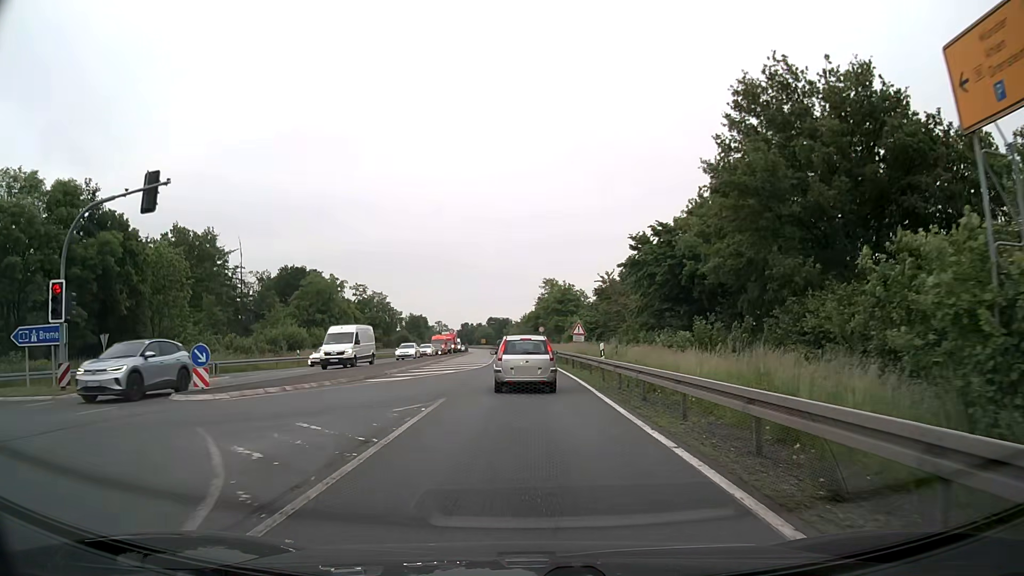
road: primary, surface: asphalt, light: Day
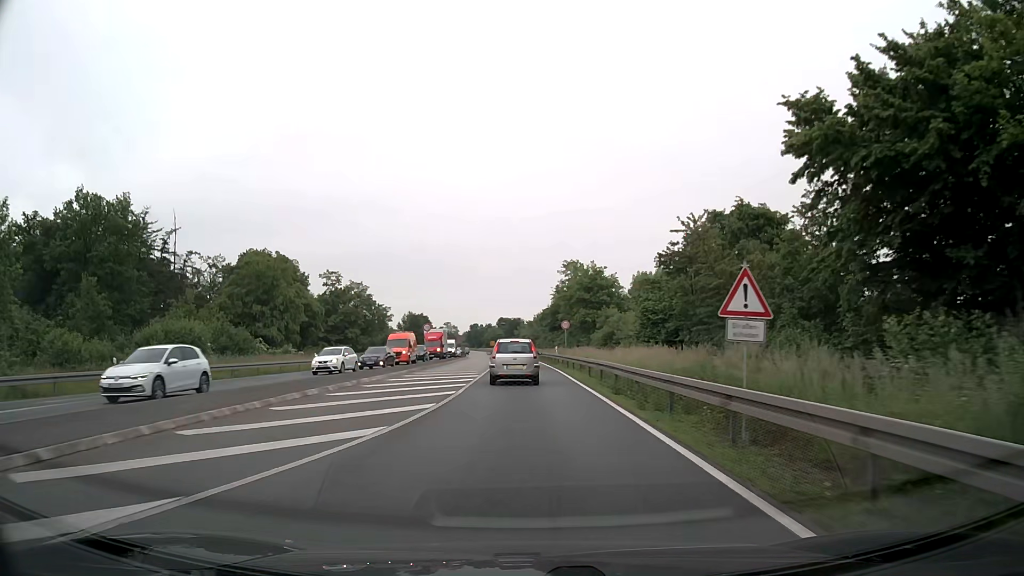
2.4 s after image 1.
(-0.3, +27.3) m; -1°
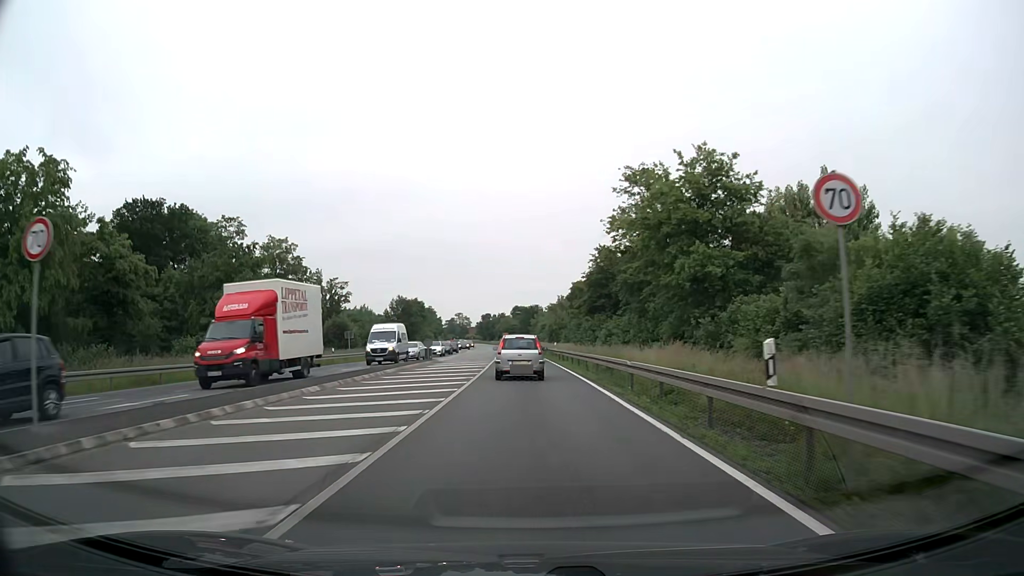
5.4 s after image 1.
(-0.5, +42.9) m; -2°
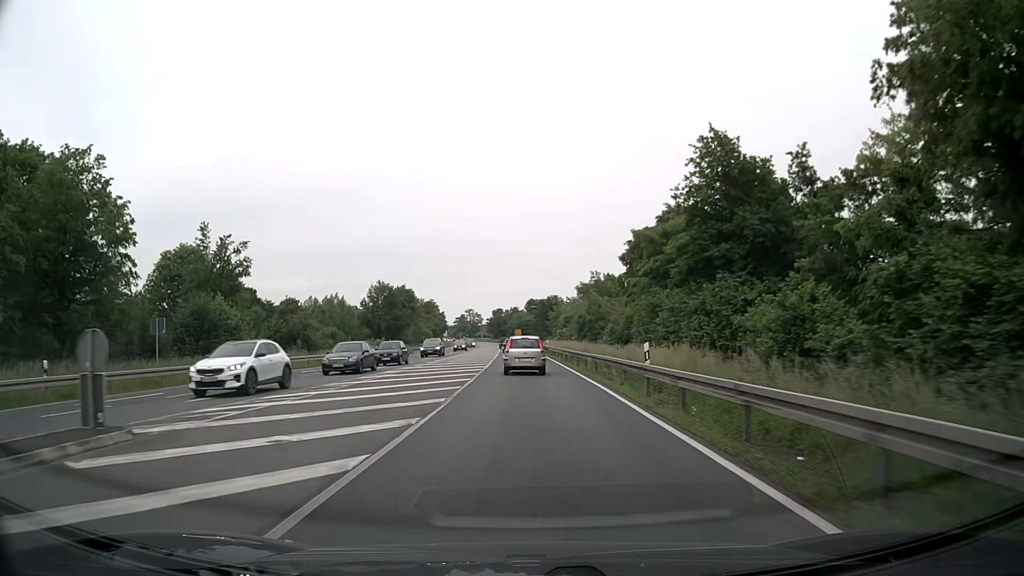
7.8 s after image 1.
(-0.4, +37.8) m; -1°
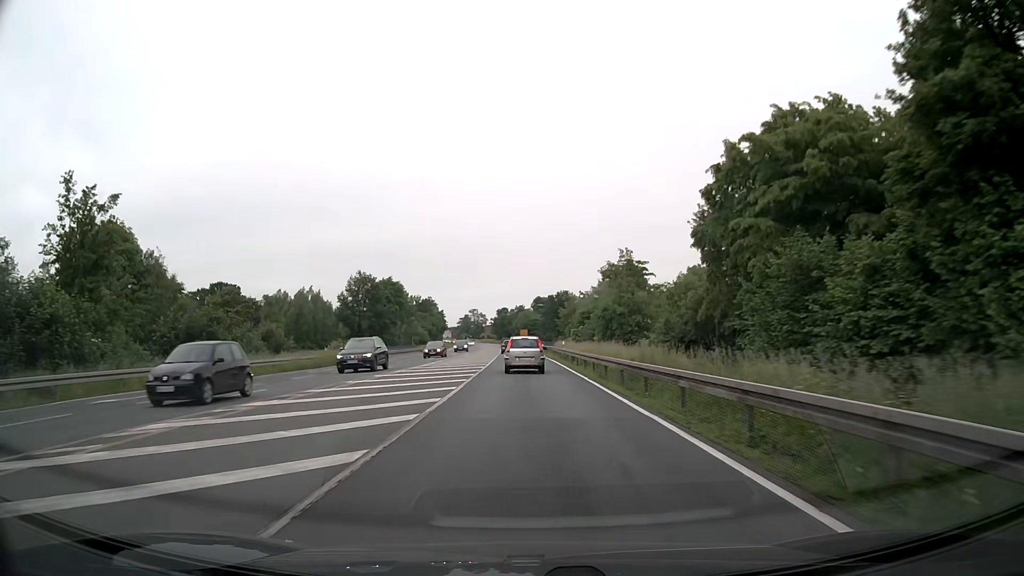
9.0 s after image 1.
(-0.2, +20.1) m; -1°
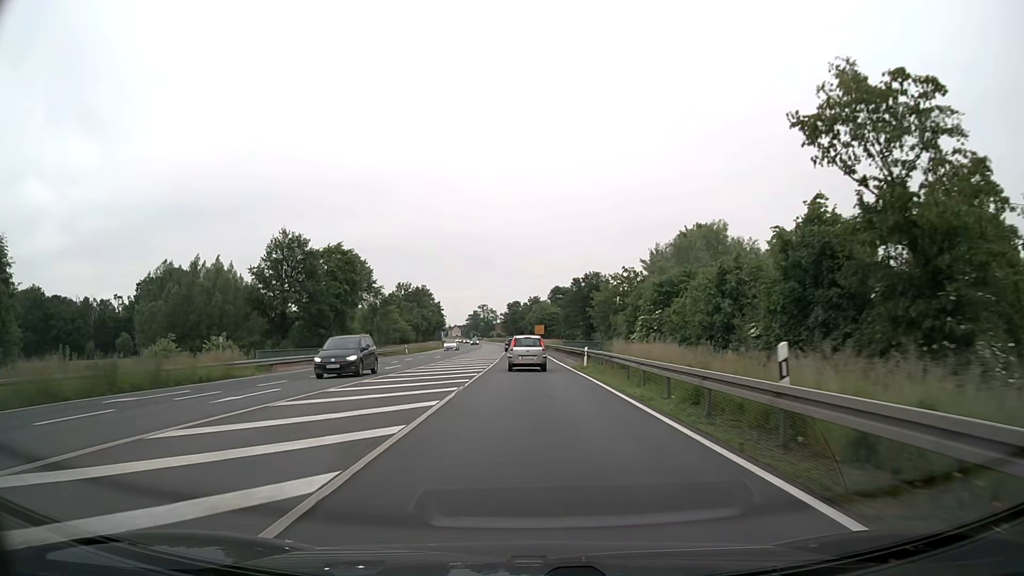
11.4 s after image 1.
(-0.7, +41.0) m; -1°
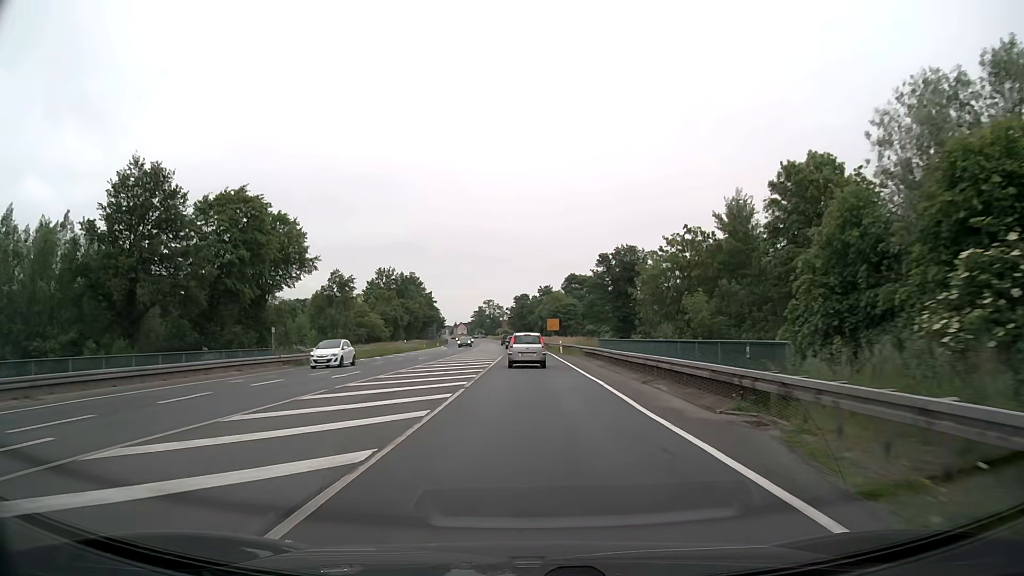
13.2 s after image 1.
(-0.1, +30.9) m; -1°
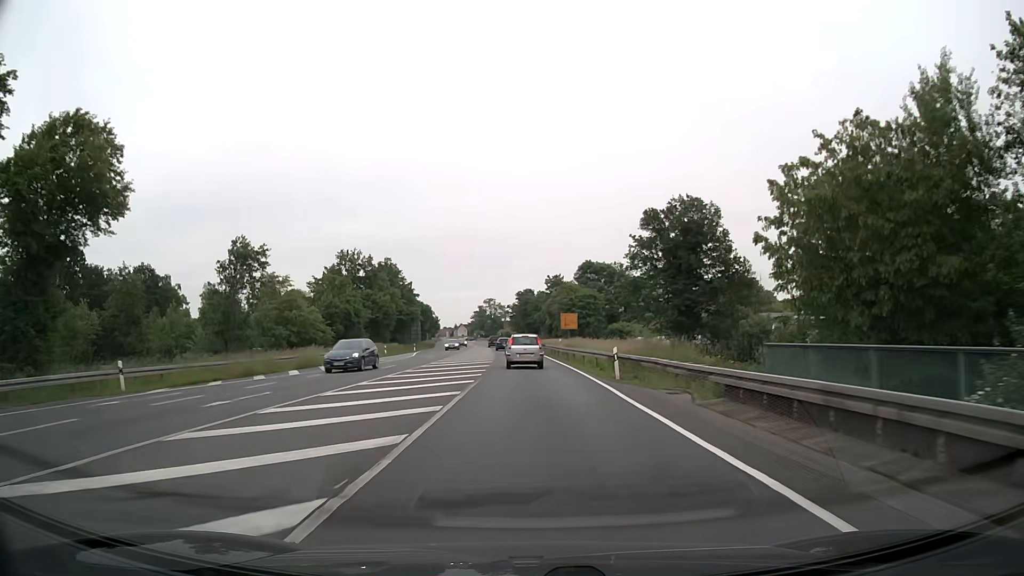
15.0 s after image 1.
(-0.2, +31.0) m; 0°
(0, +10) (0, +20) (0, +30) (0, +40) (0, +50) (-1, +60) (-1, +70) (-2, +80) (-3, +90) (-4, +100) m
